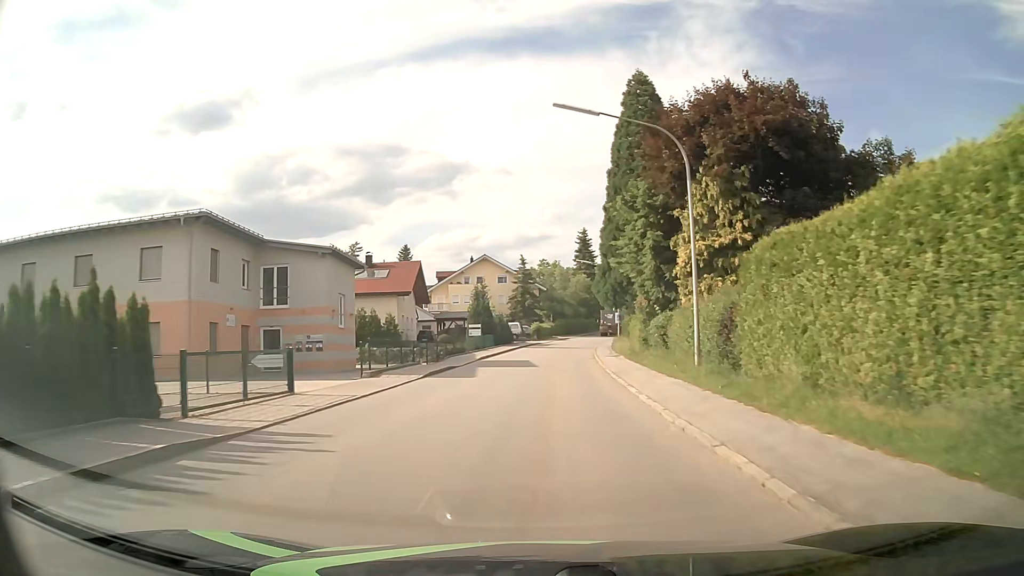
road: tertiary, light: Day
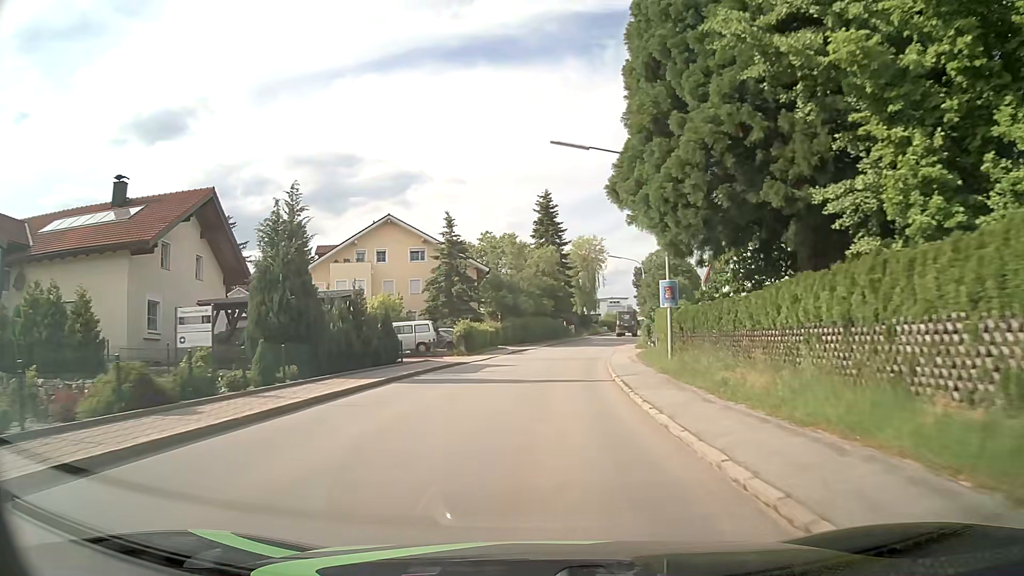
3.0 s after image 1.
(+1.4, +38.4) m; +4°
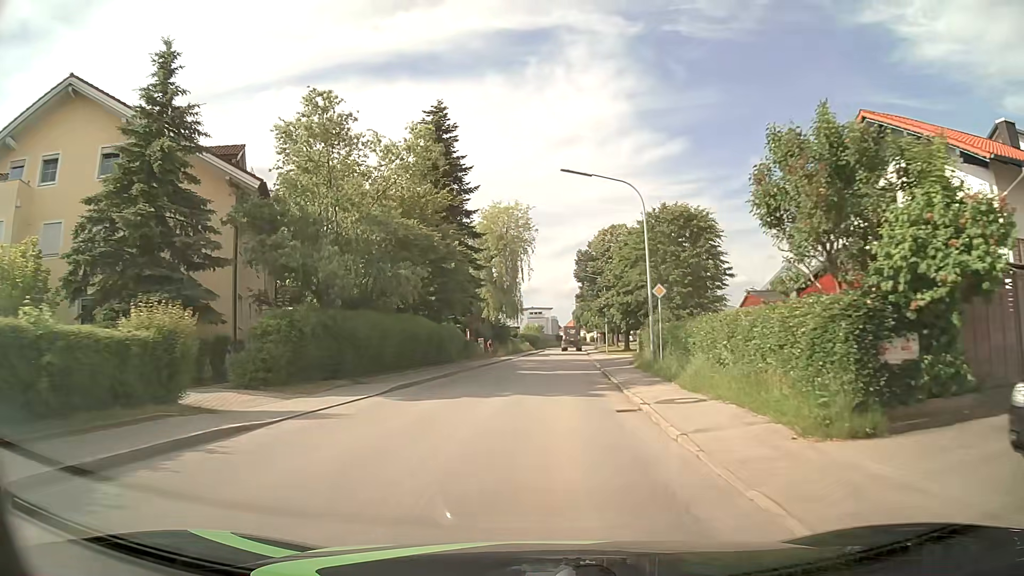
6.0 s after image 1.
(+2.2, +37.9) m; +7°
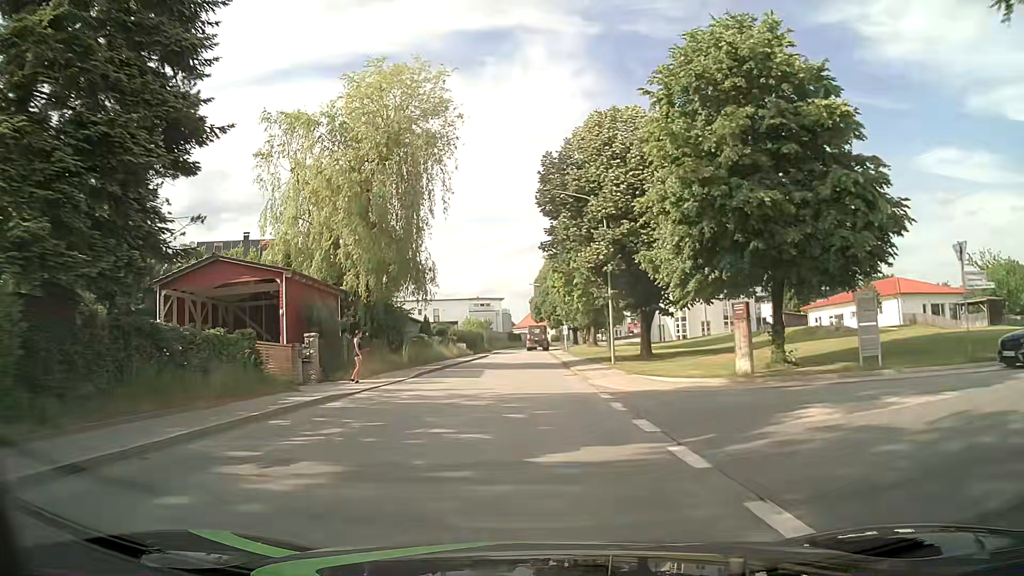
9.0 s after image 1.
(+1.7, +37.1) m; +4°
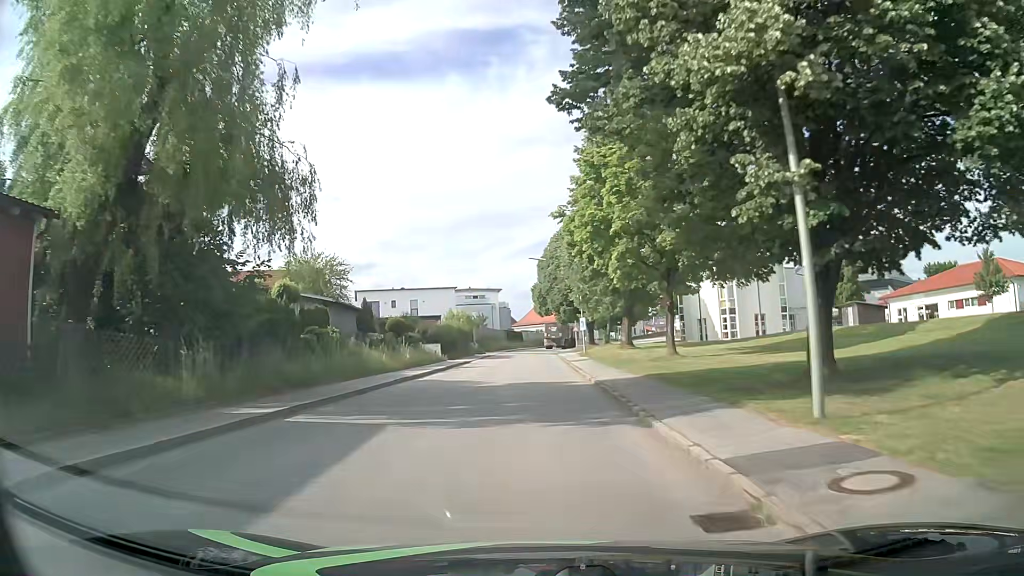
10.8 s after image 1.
(-0.1, +22.0) m; -1°
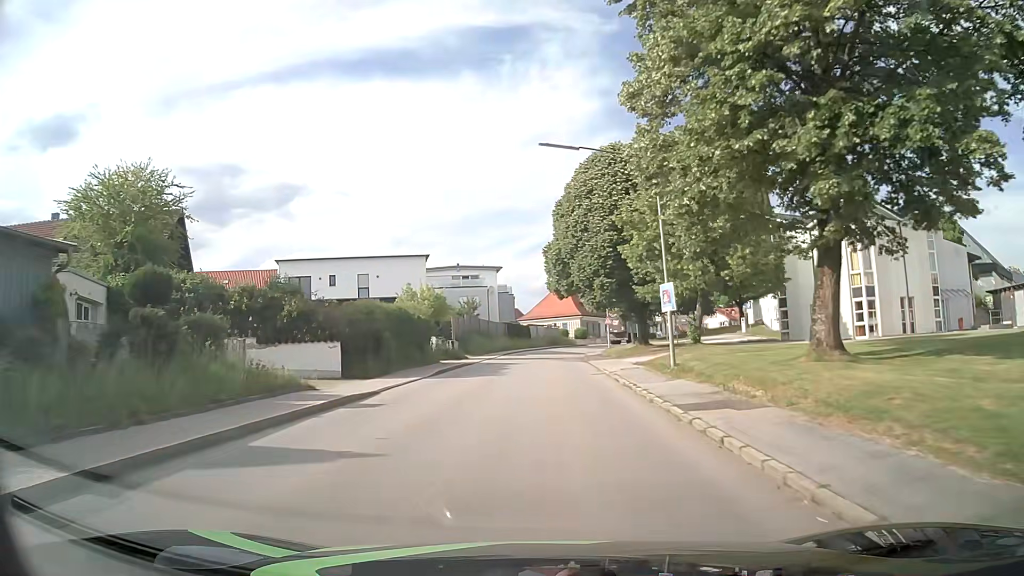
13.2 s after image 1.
(0.0, +29.3) m; 0°
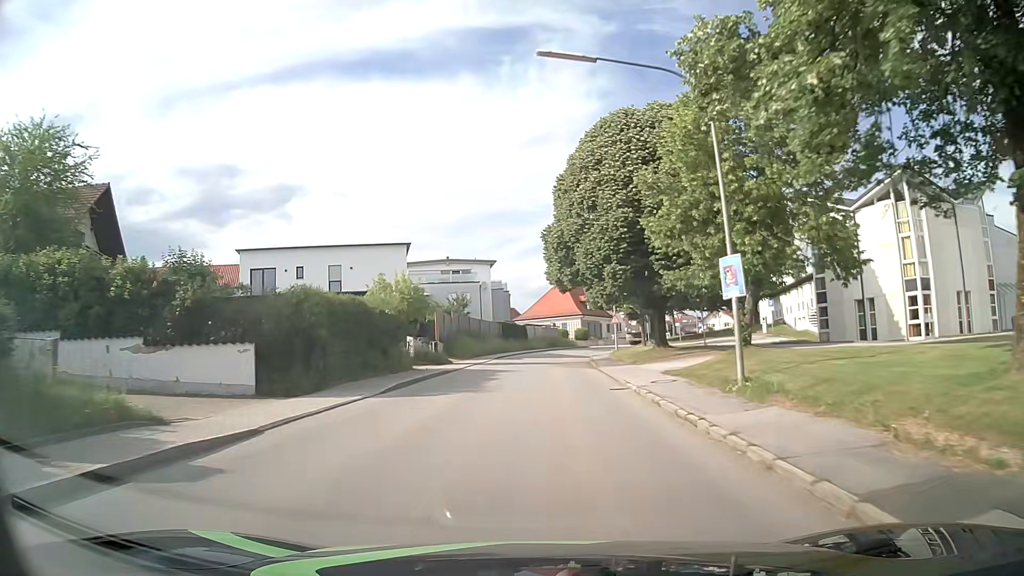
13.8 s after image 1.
(0.0, +7.3) m; 0°
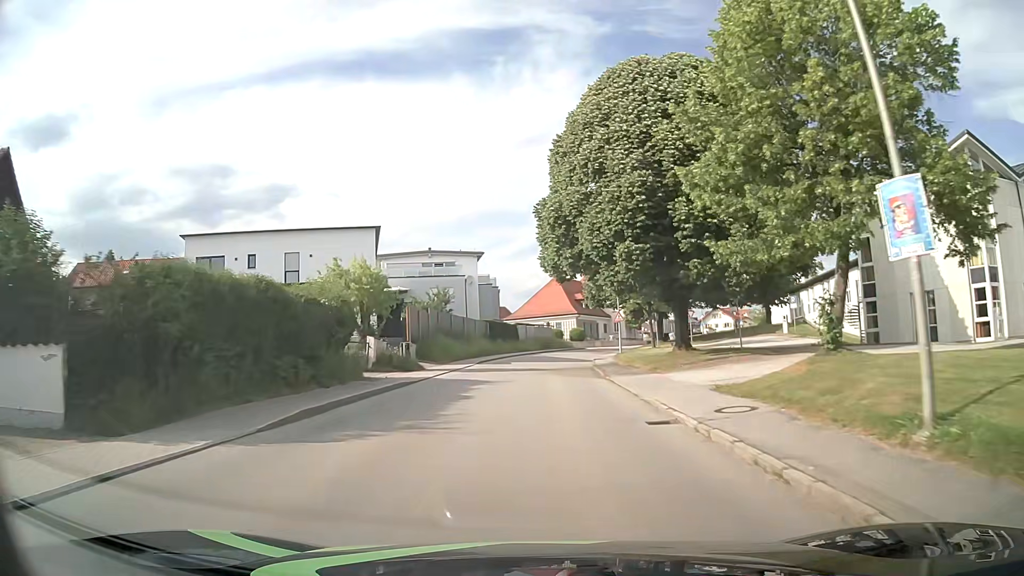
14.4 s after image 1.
(0.0, +7.4) m; +1°
